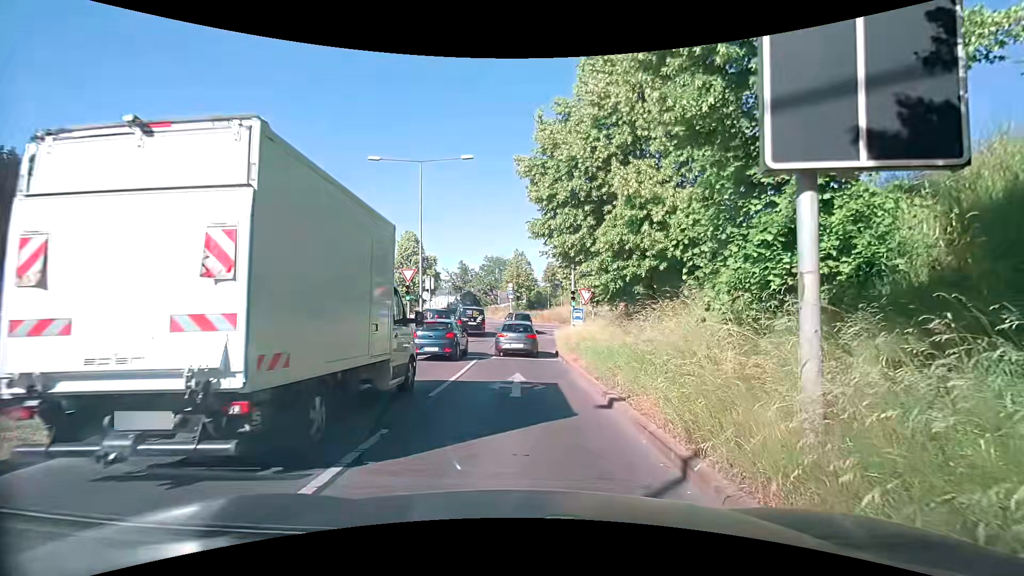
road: tertiary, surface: asphalt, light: Day
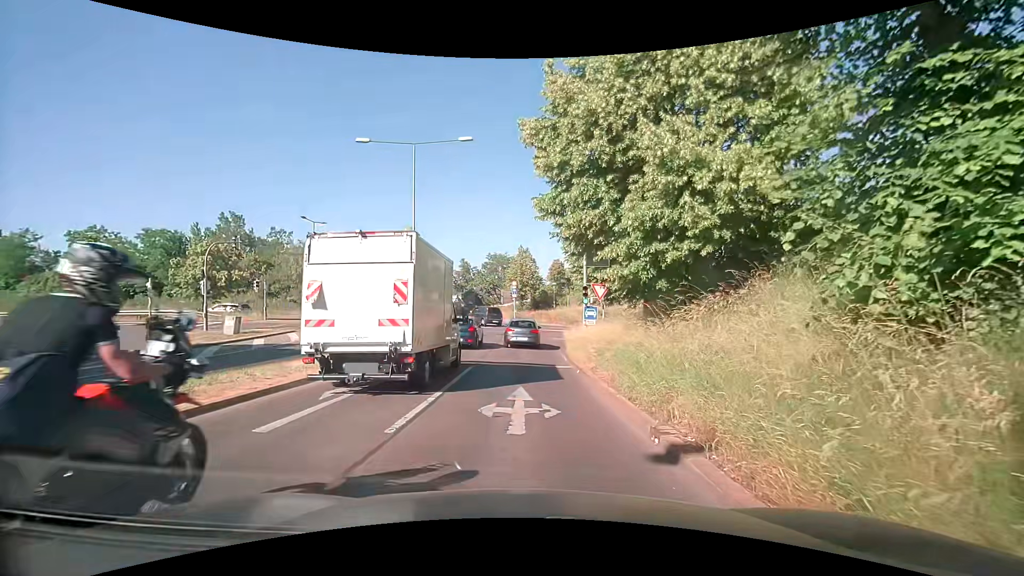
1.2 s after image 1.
(0.0, +3.4) m; +1°
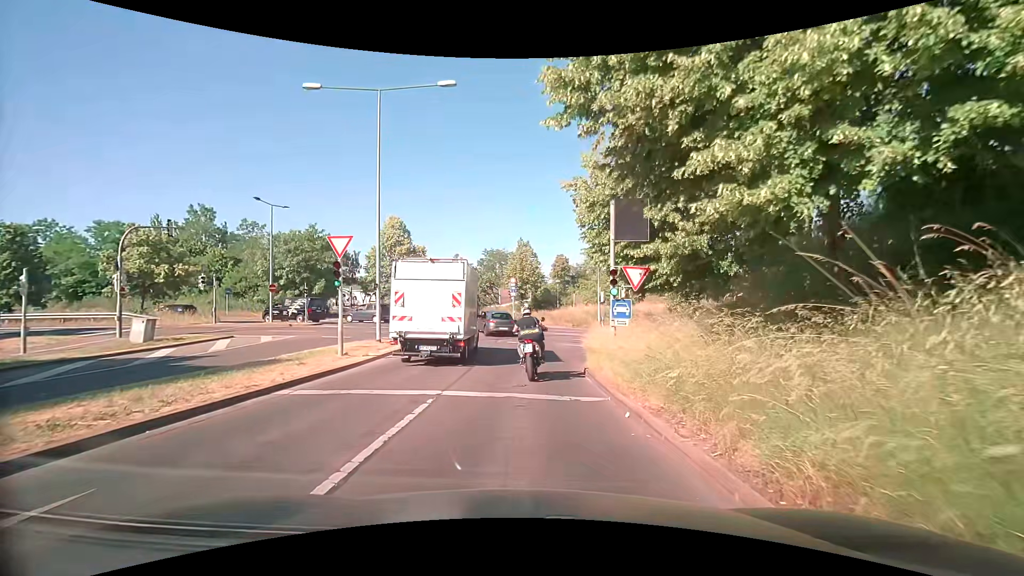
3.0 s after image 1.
(-0.2, +7.1) m; -1°
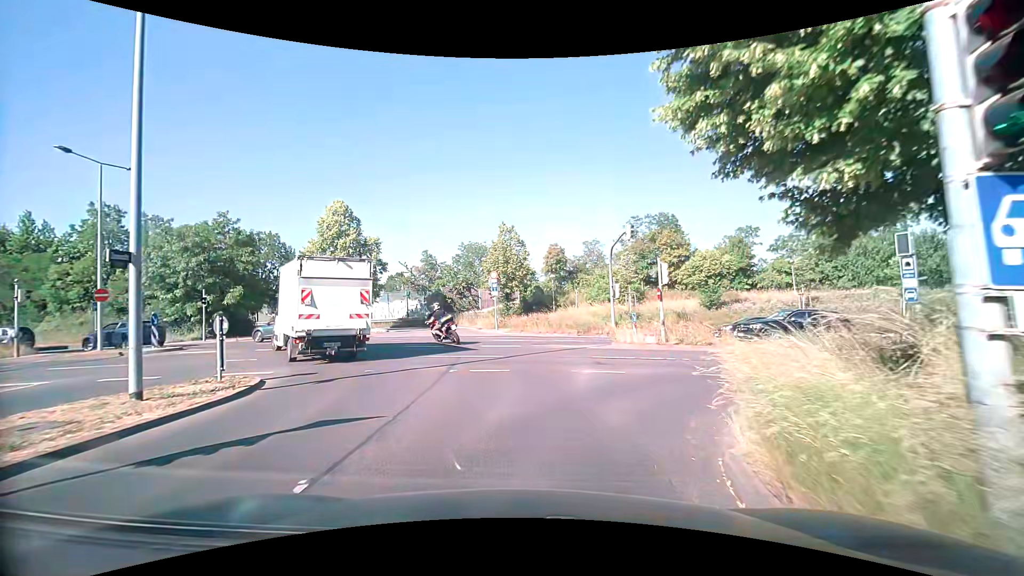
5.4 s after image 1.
(+0.1, +12.9) m; 0°
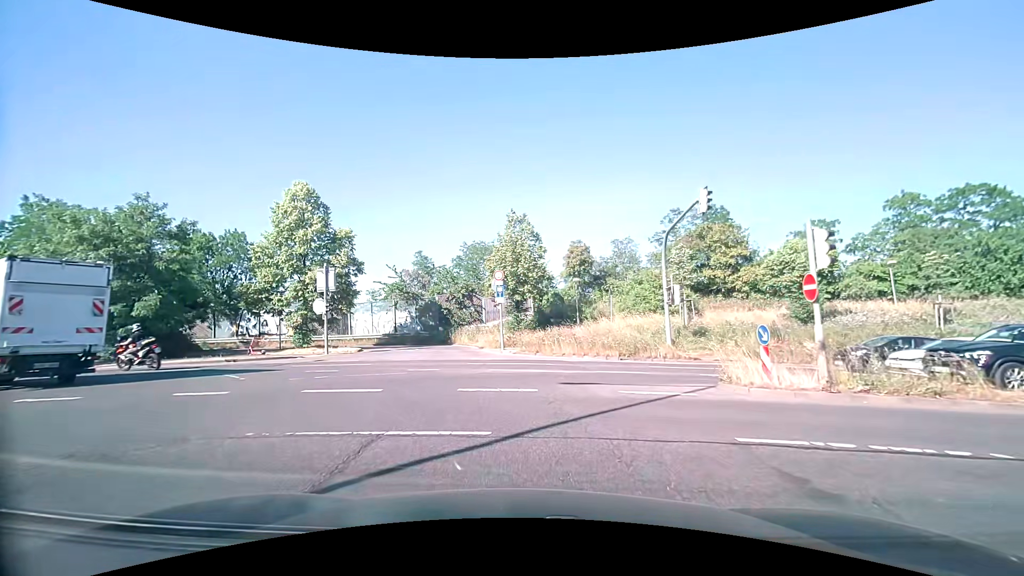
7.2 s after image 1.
(-0.1, +10.0) m; -1°
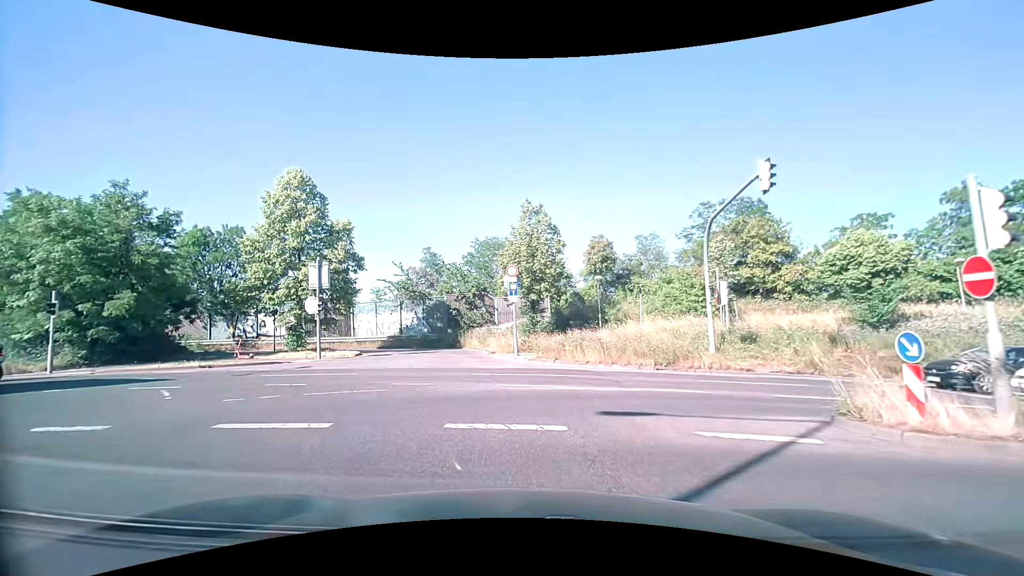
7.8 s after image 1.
(-0.1, +3.3) m; -2°
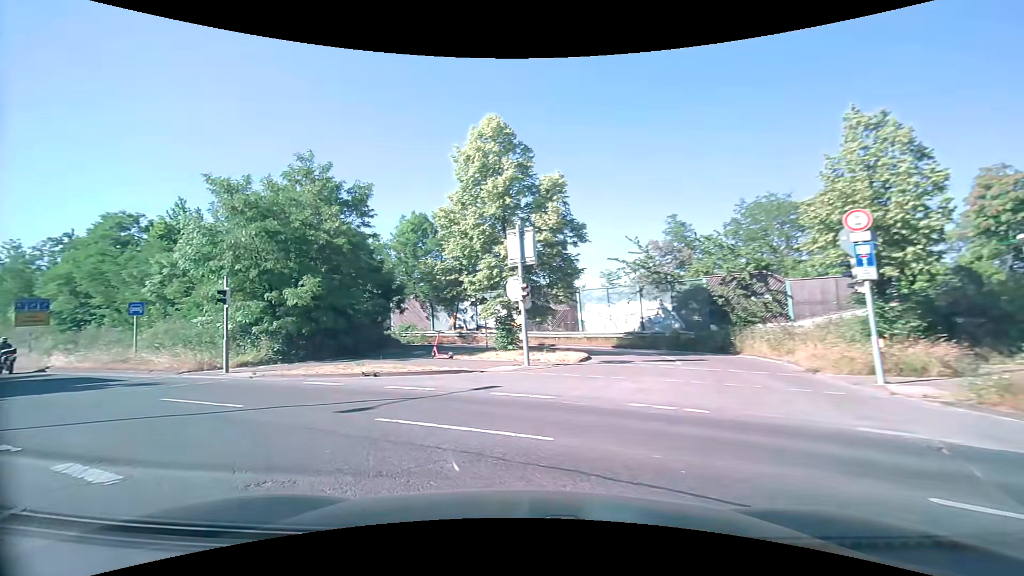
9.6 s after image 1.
(-1.7, +9.5) m; -25°
